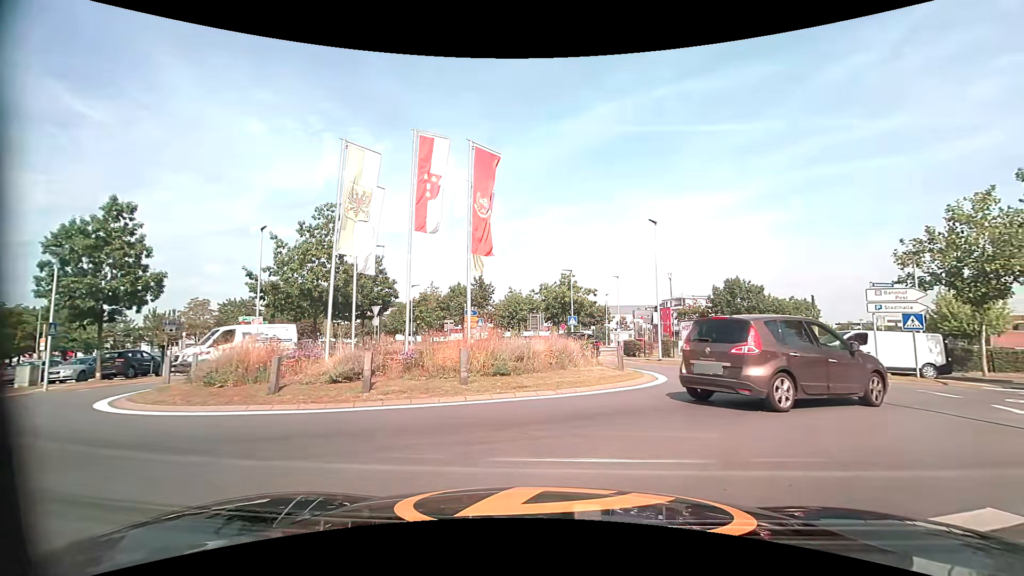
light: Day
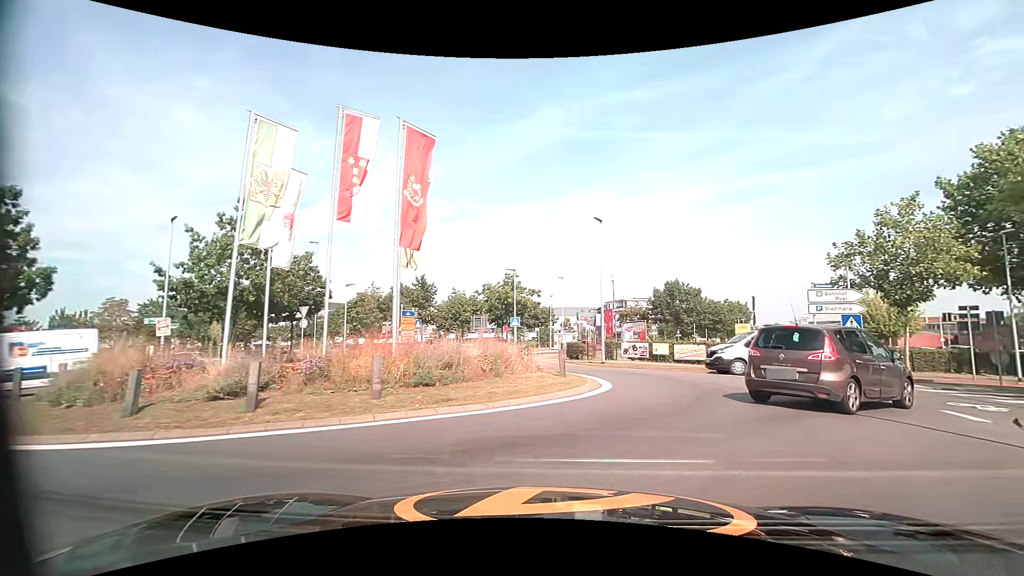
(+0.1, +1.6) m; +5°
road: residential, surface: asphalt
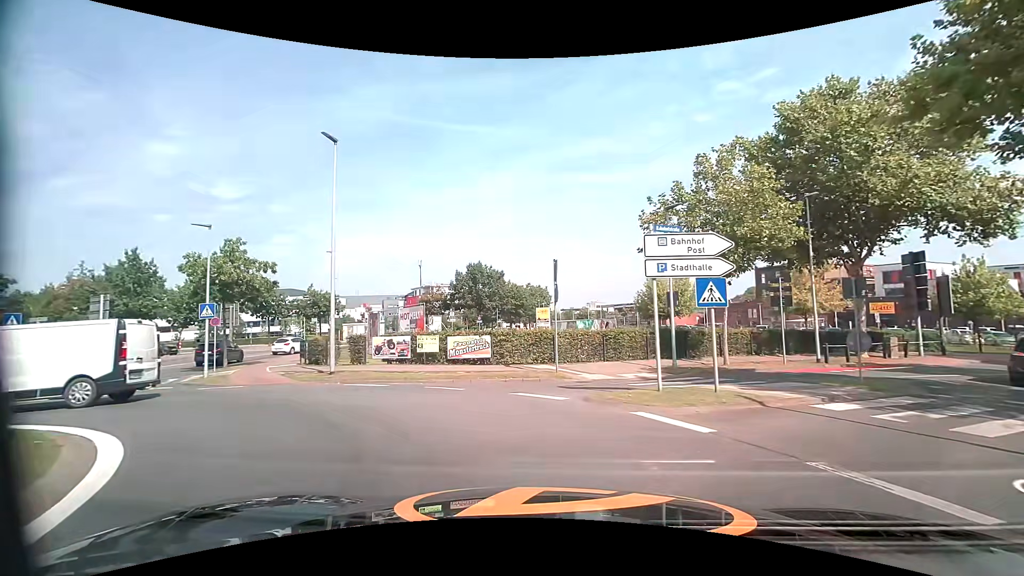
(+3.4, +10.5) m; +20°
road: tertiary
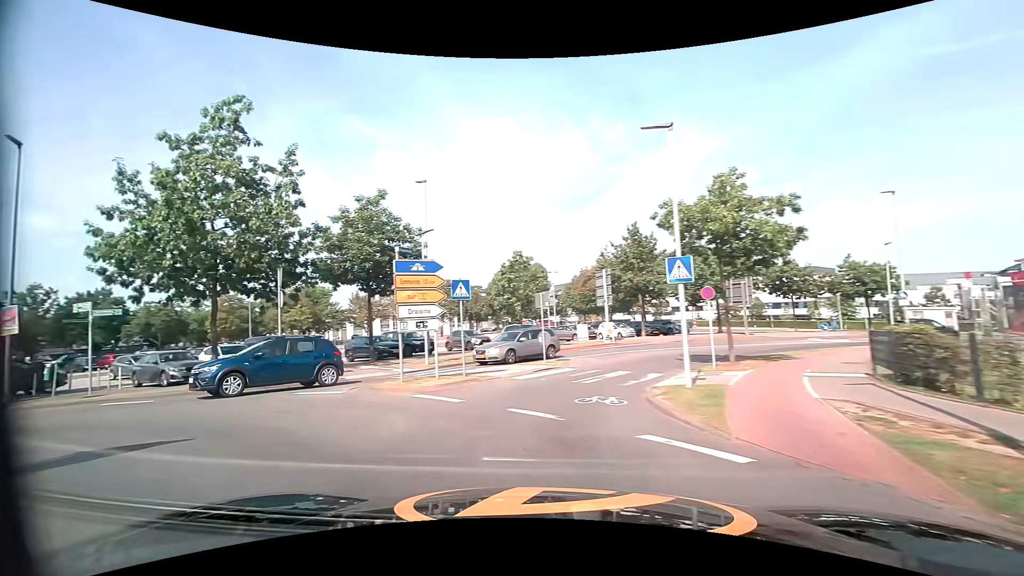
(-4.5, +10.9) m; -56°
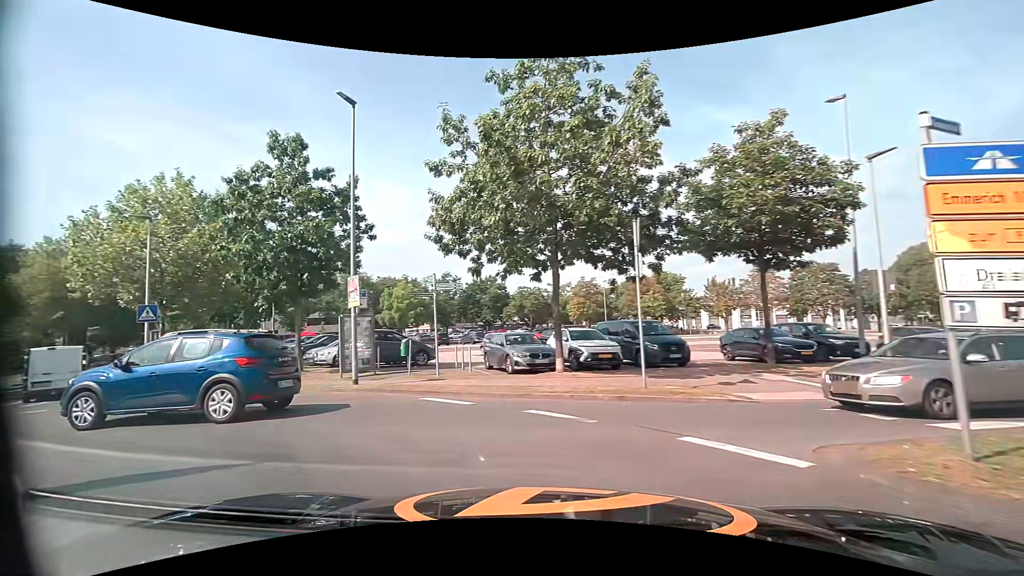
(-2.6, +7.0) m; -38°
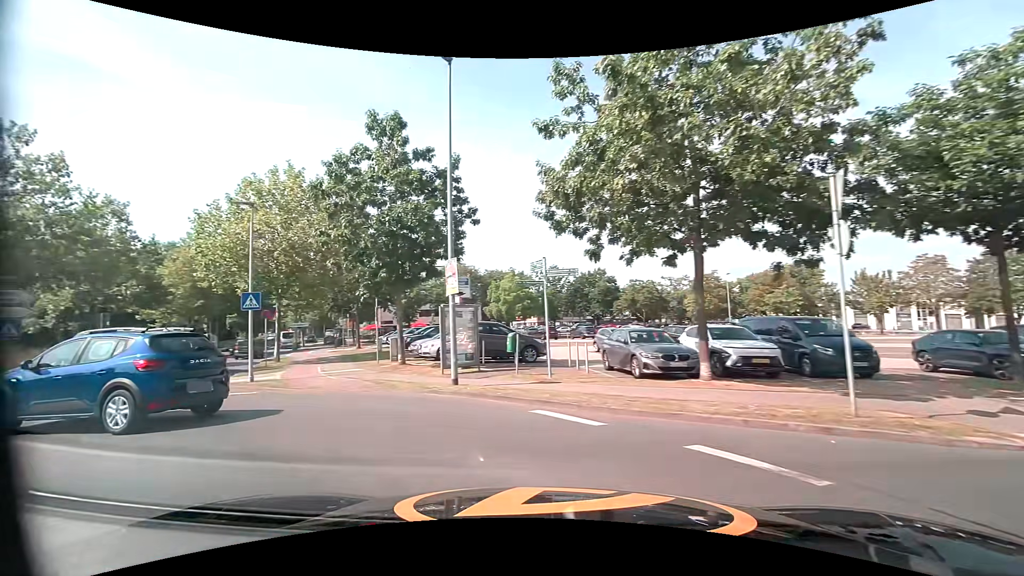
(-0.3, +2.6) m; -13°
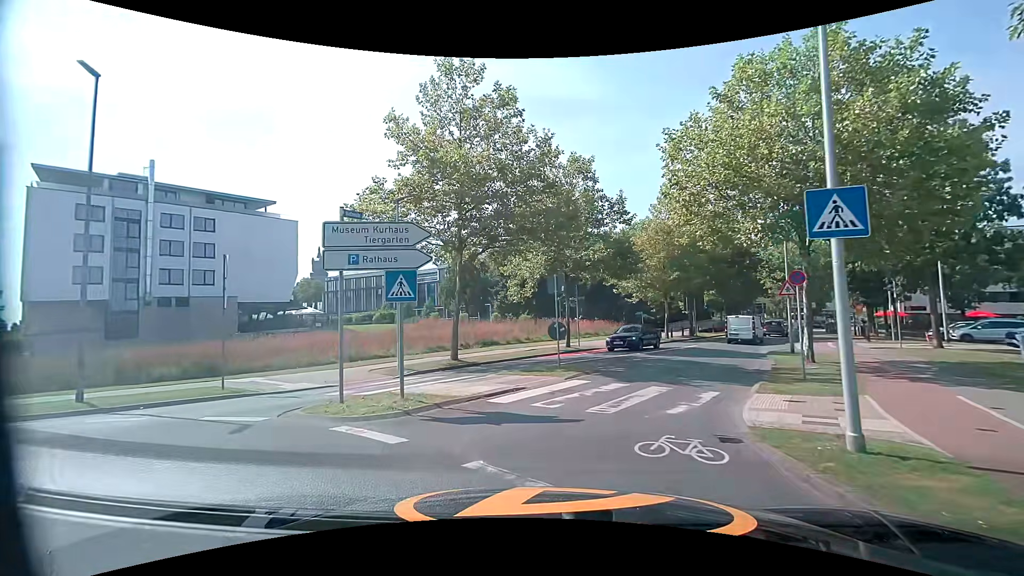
(-6.1, +10.7) m; -47°
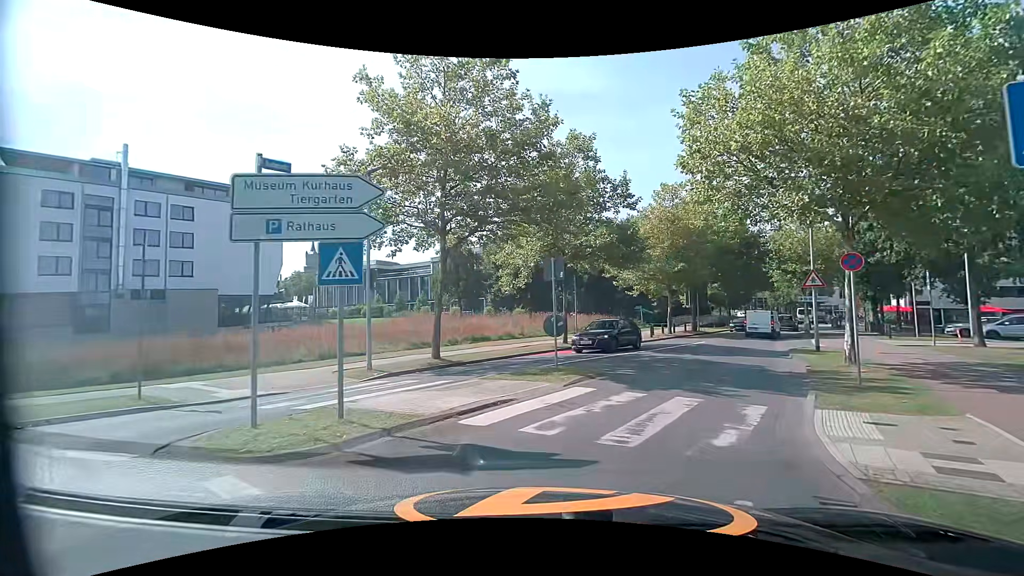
(-0.1, +2.6) m; 0°
